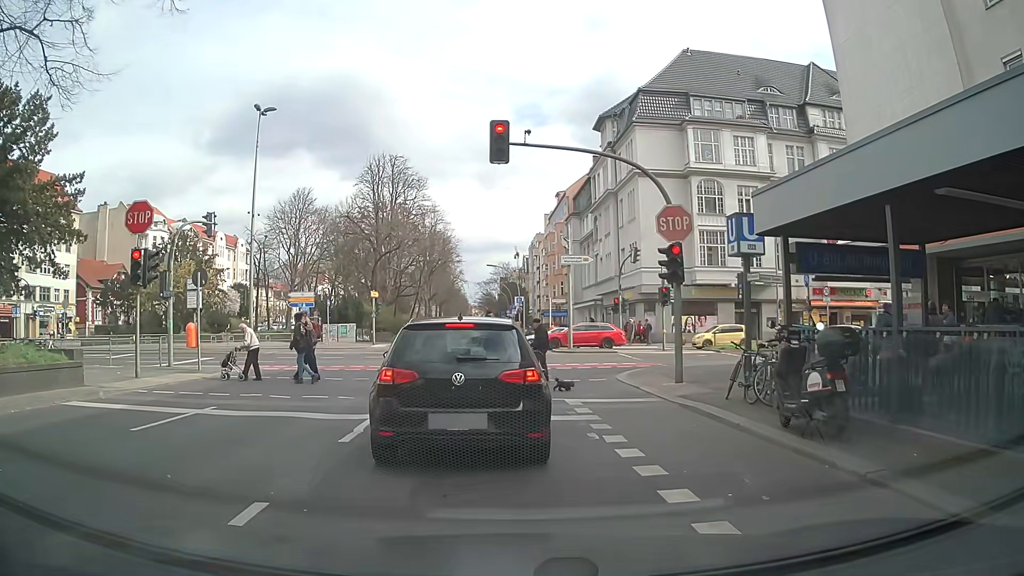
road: secondary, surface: asphalt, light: Day
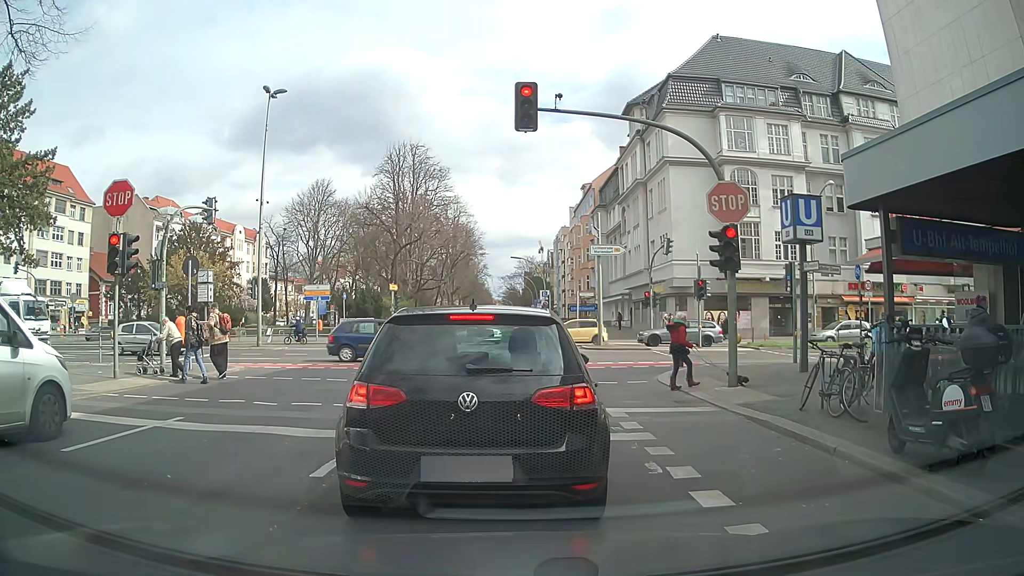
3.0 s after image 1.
(0.0, +2.1) m; -1°
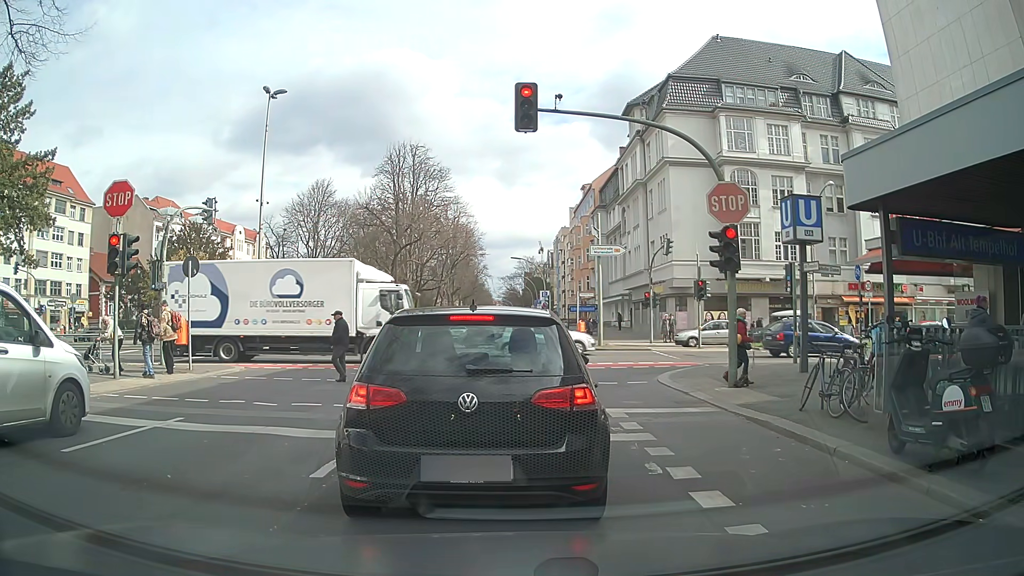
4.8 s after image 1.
(0.0, +0.1) m; 0°
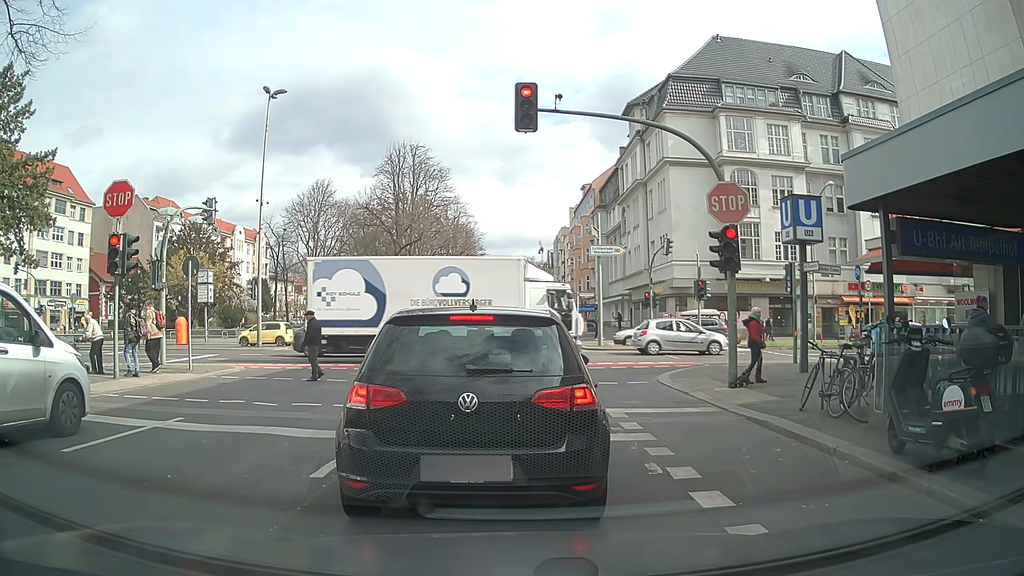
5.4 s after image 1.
(0.0, 0.0) m; 0°
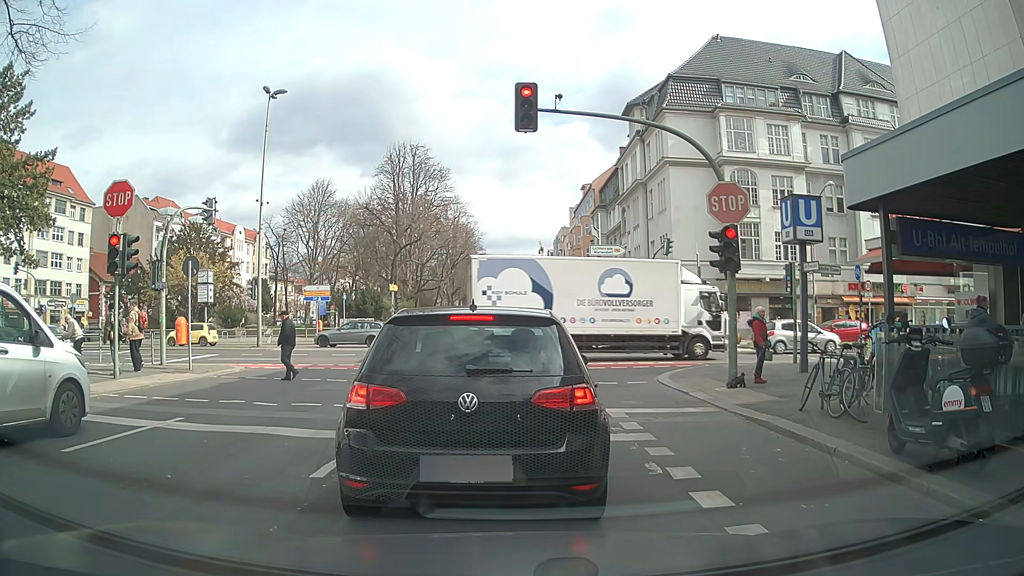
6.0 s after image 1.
(0.0, 0.0) m; 0°
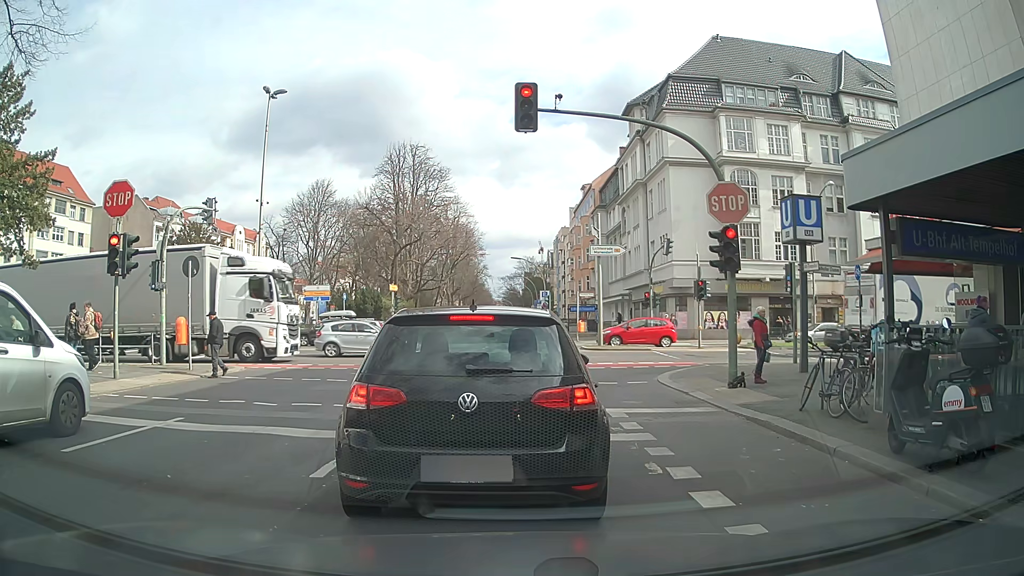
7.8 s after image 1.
(0.0, 0.0) m; 0°
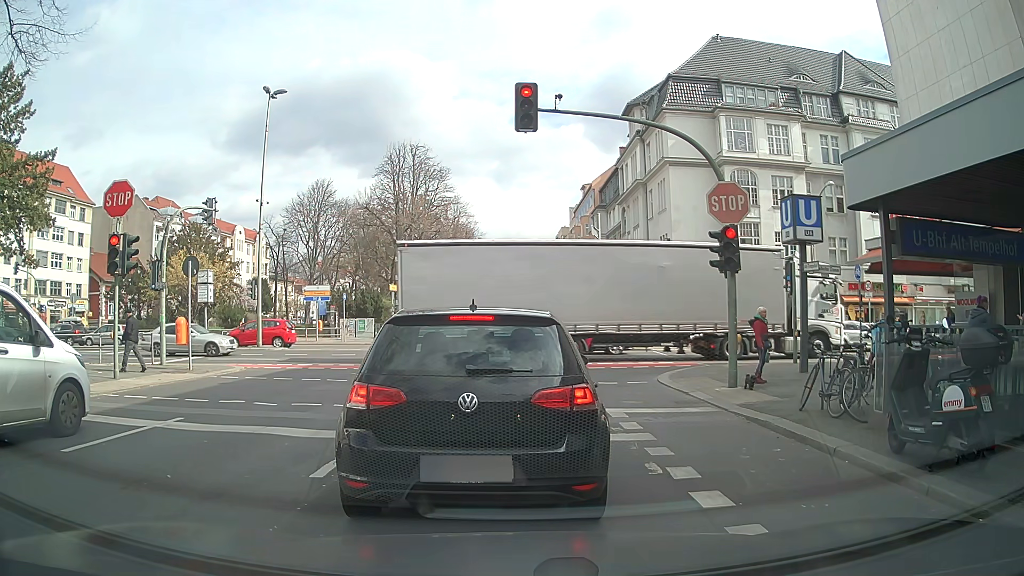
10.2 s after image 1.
(0.0, 0.0) m; 0°
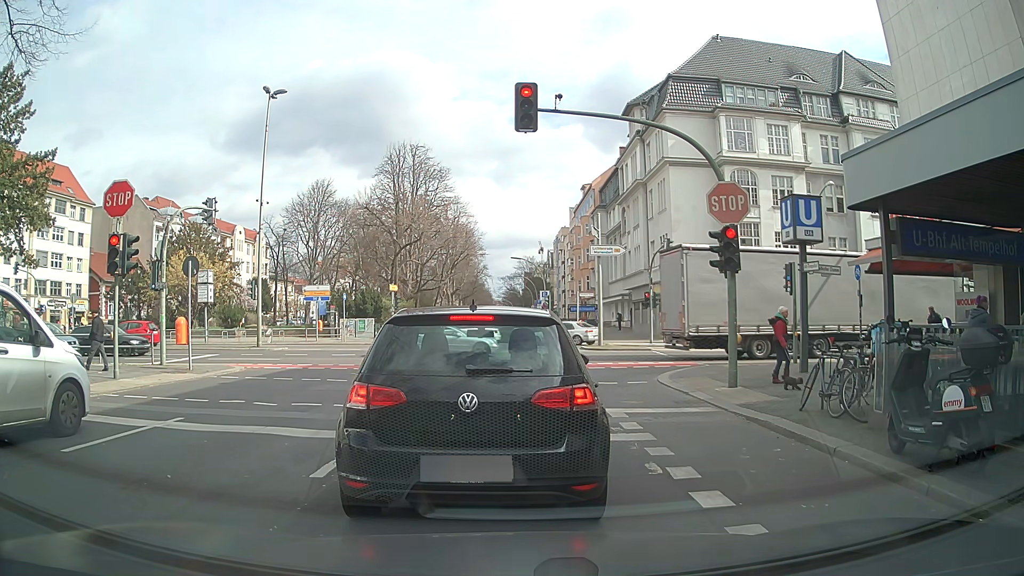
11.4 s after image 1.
(0.0, 0.0) m; 0°
